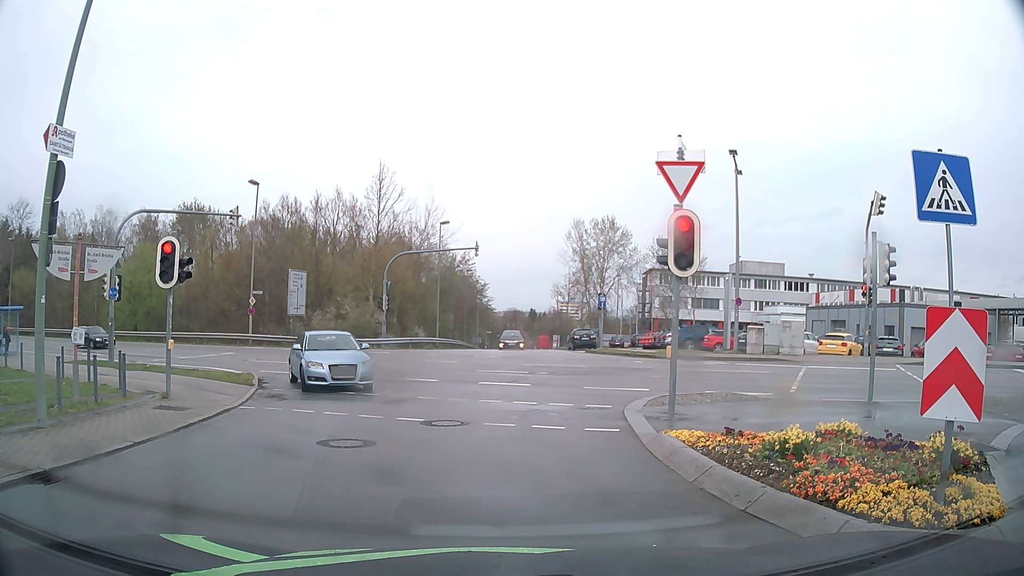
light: Day
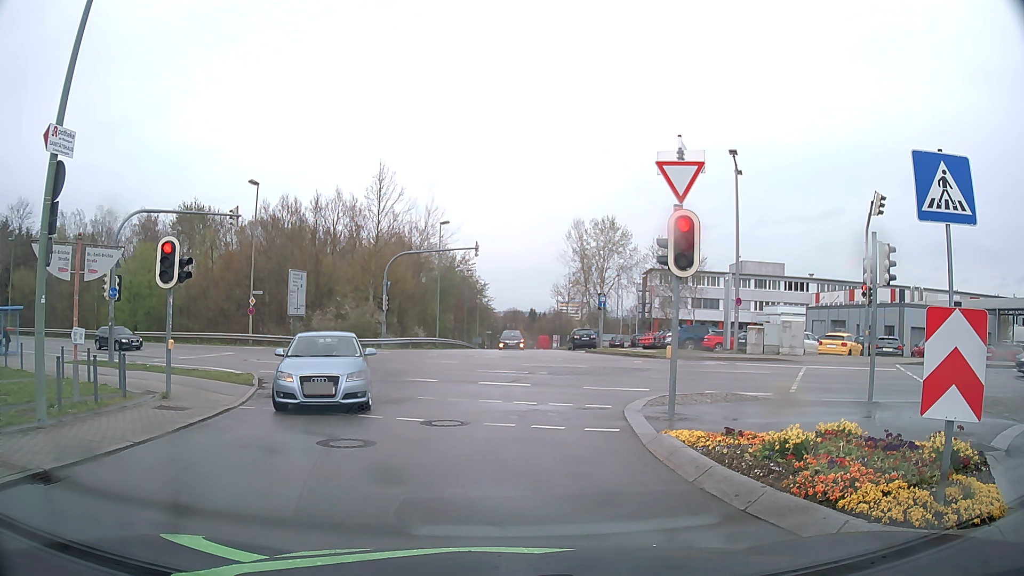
(0.0, 0.0) m; 0°
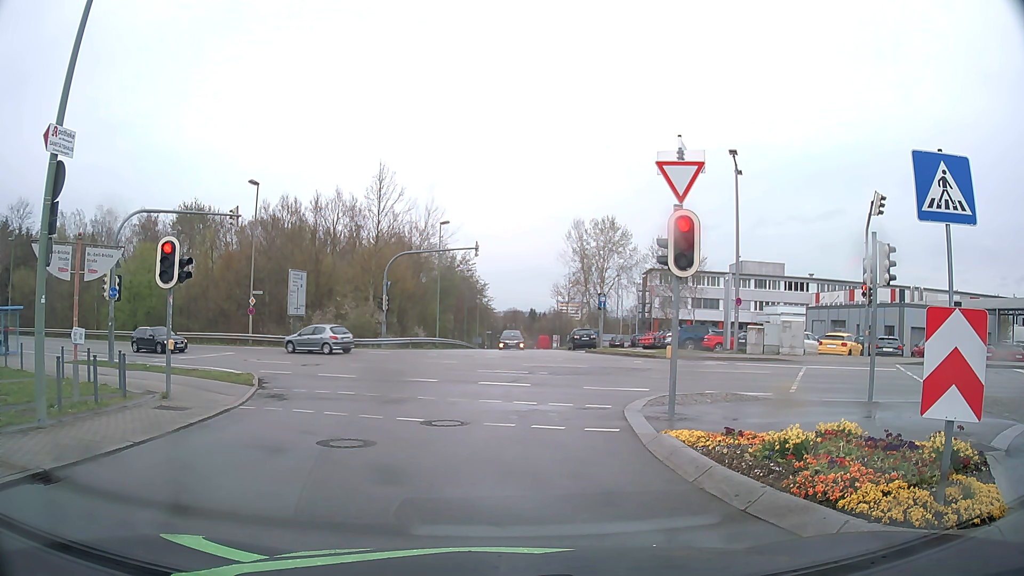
(0.0, 0.0) m; 0°
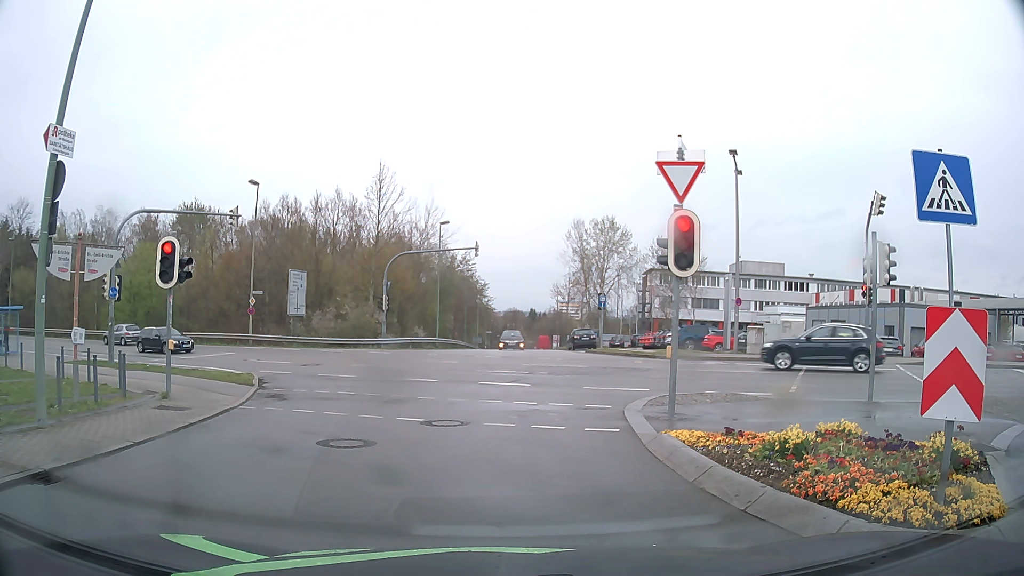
(0.0, 0.0) m; 0°
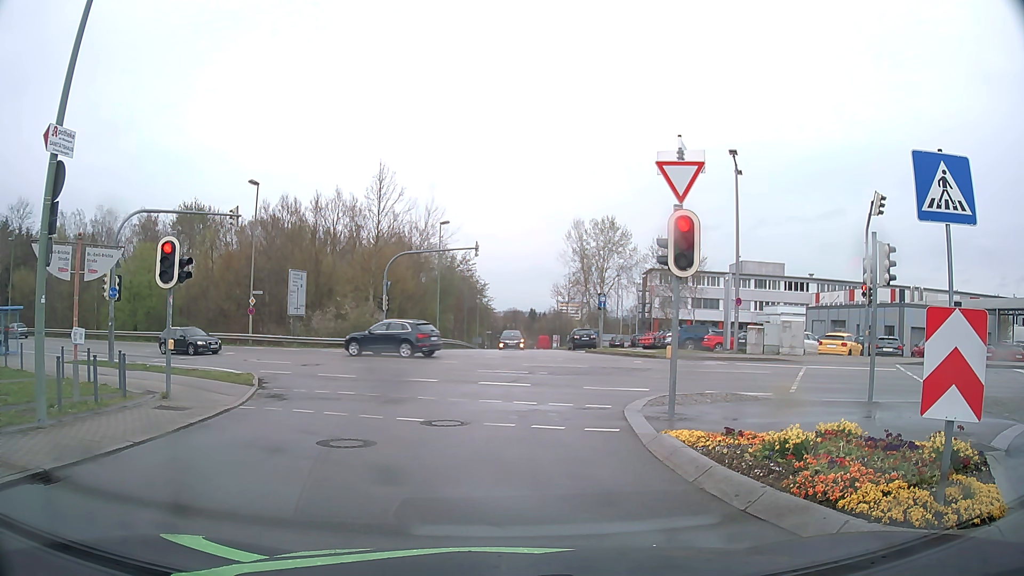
(0.0, 0.0) m; 0°
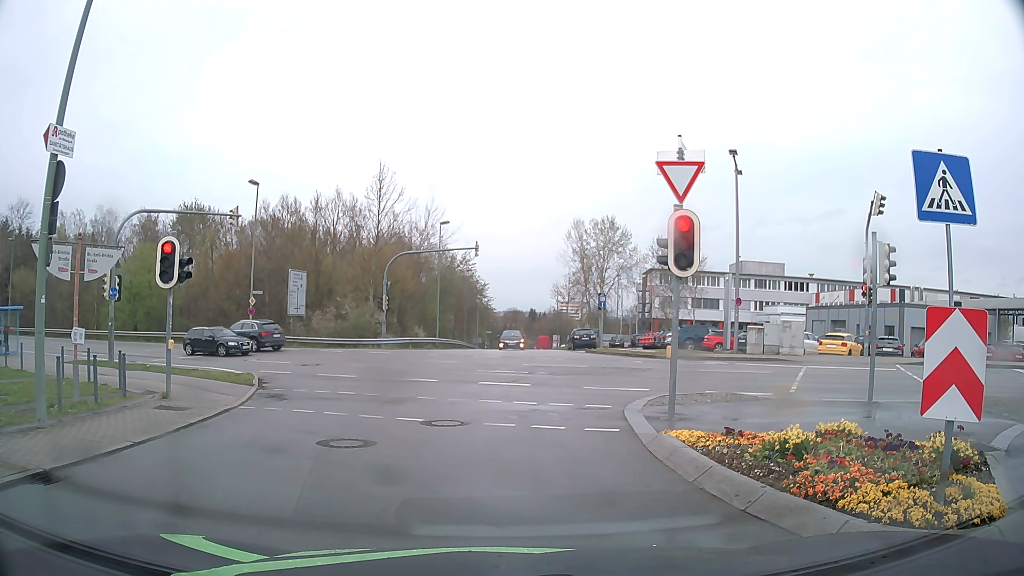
(0.0, 0.0) m; 0°
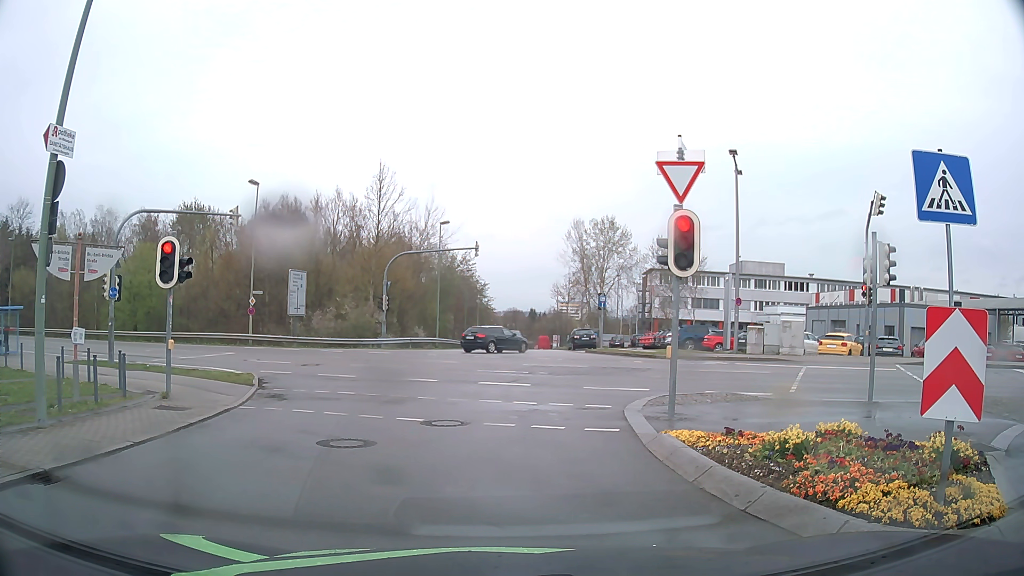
(0.0, 0.0) m; 0°
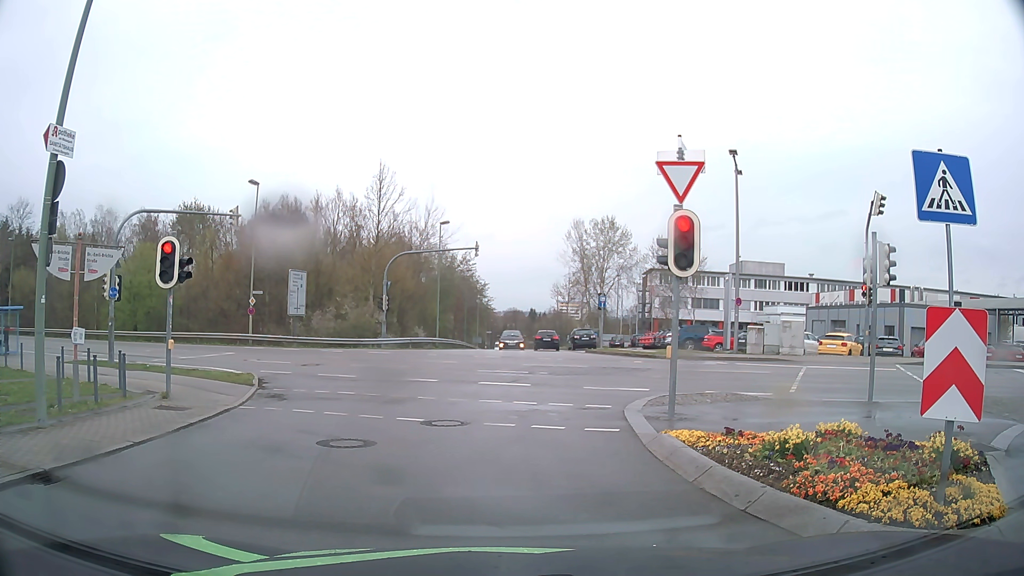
(0.0, 0.0) m; 0°
(0, +10) (+1, +20) (-3, +29) (-10, +36) (-19, +41) (-28, +45) (-37, +49) (-46, +53) (-55, +57) (-65, +61) m
